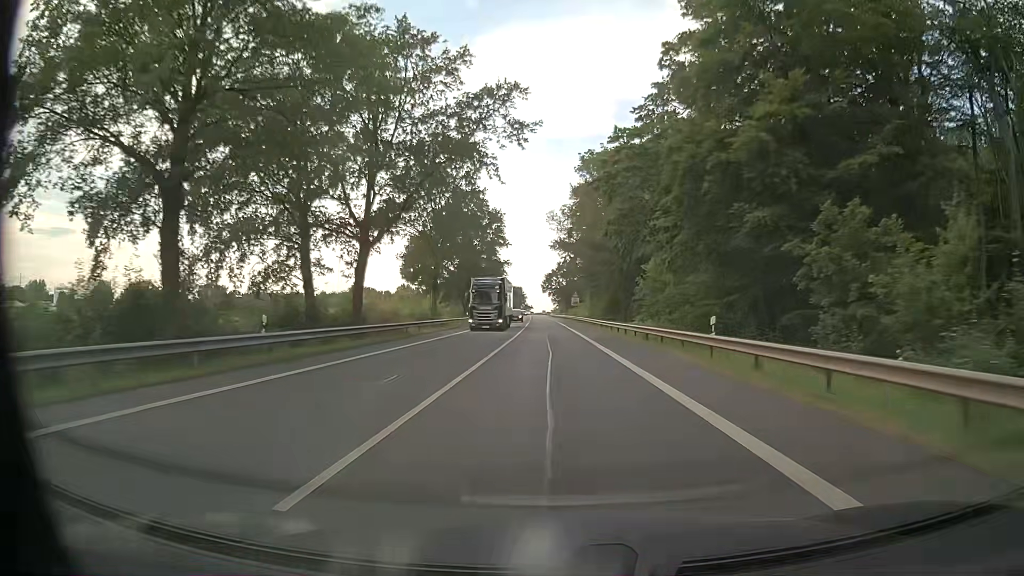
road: primary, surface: asphalt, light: Day
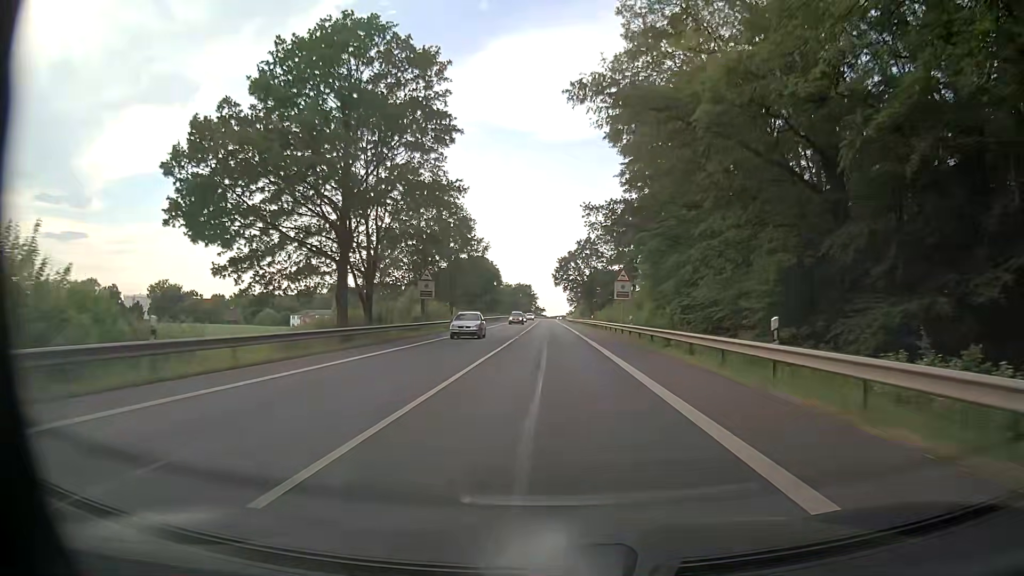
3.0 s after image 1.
(-0.3, +58.0) m; -1°
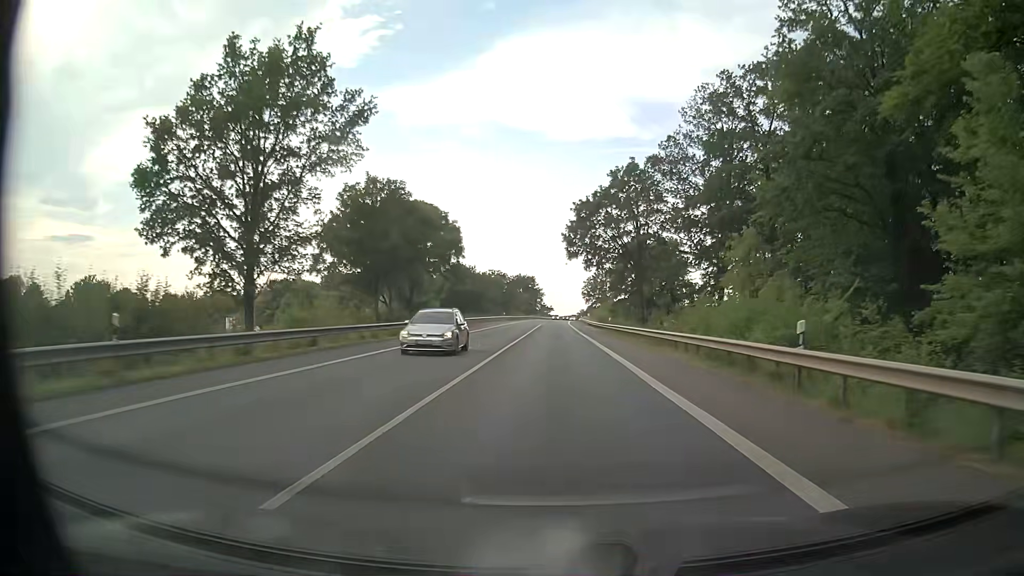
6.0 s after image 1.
(-0.5, +58.0) m; -1°
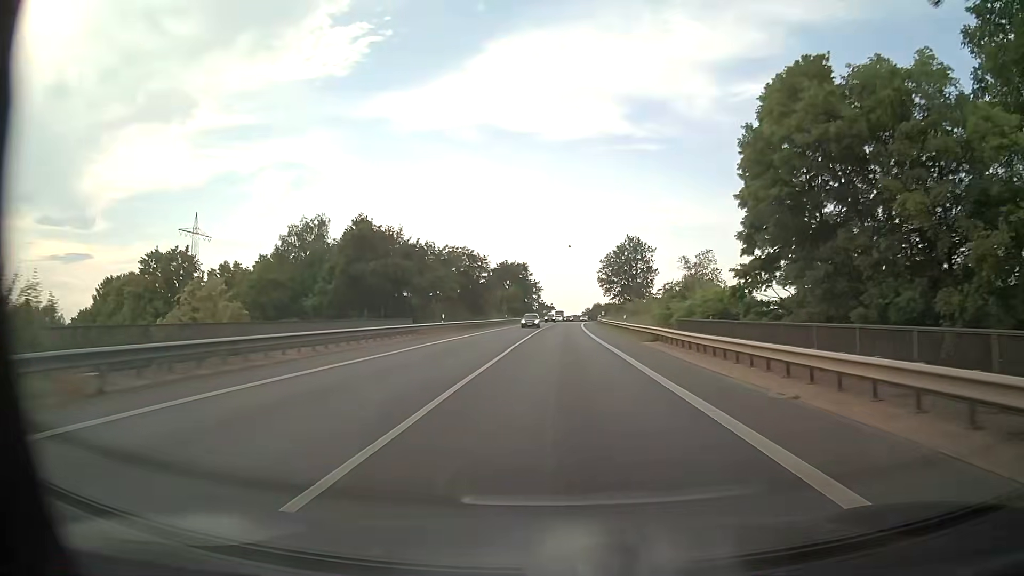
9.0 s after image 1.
(+0.1, +58.0) m; 0°
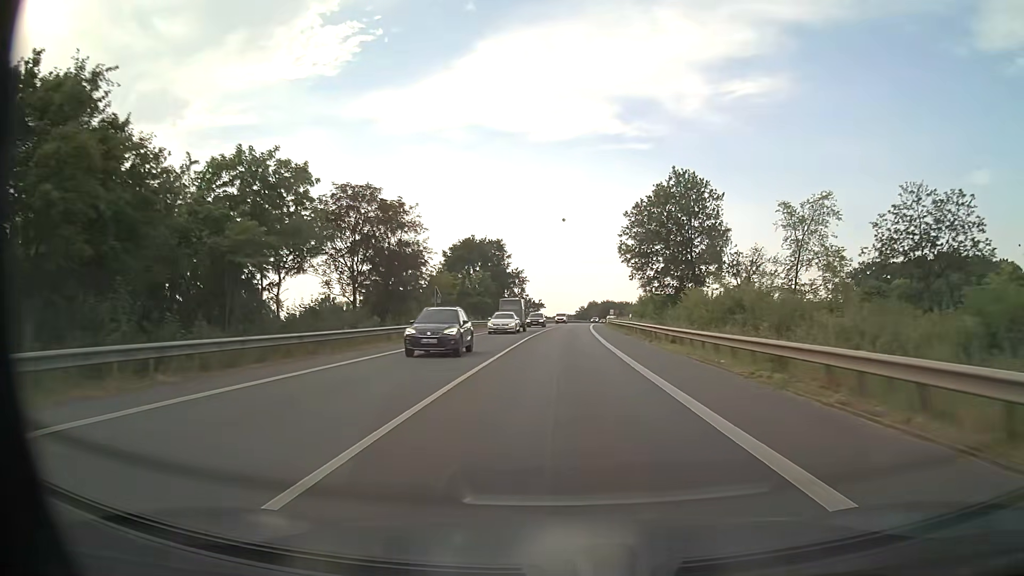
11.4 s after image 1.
(+0.1, +46.4) m; +1°
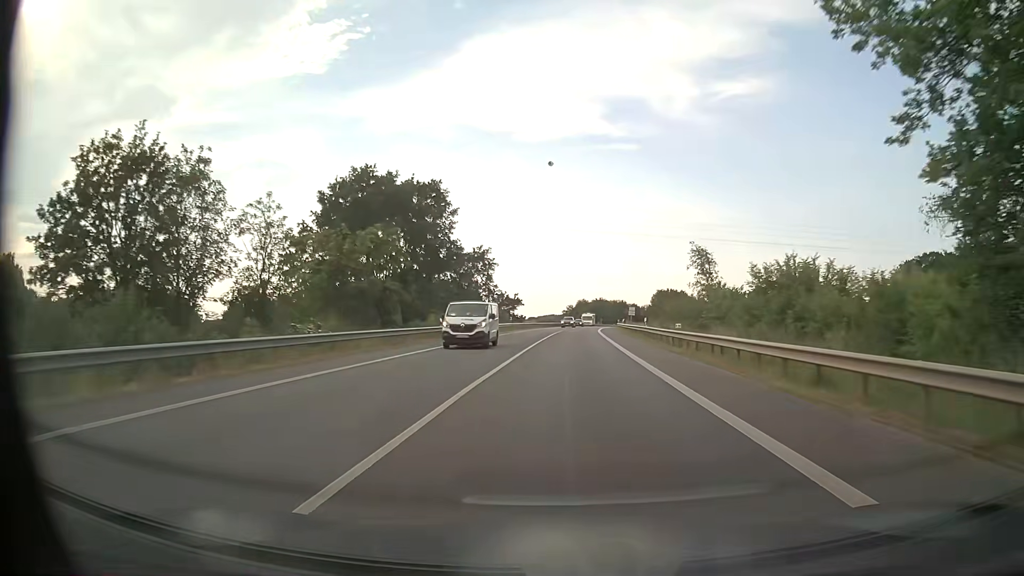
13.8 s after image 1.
(+0.4, +46.5) m; +1°
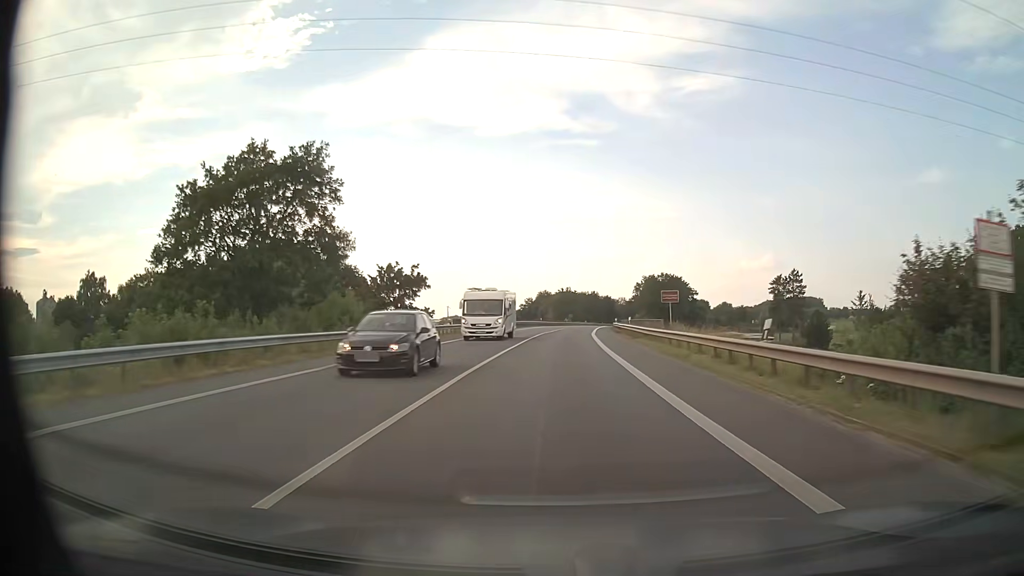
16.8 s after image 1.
(+1.8, +58.3) m; +3°
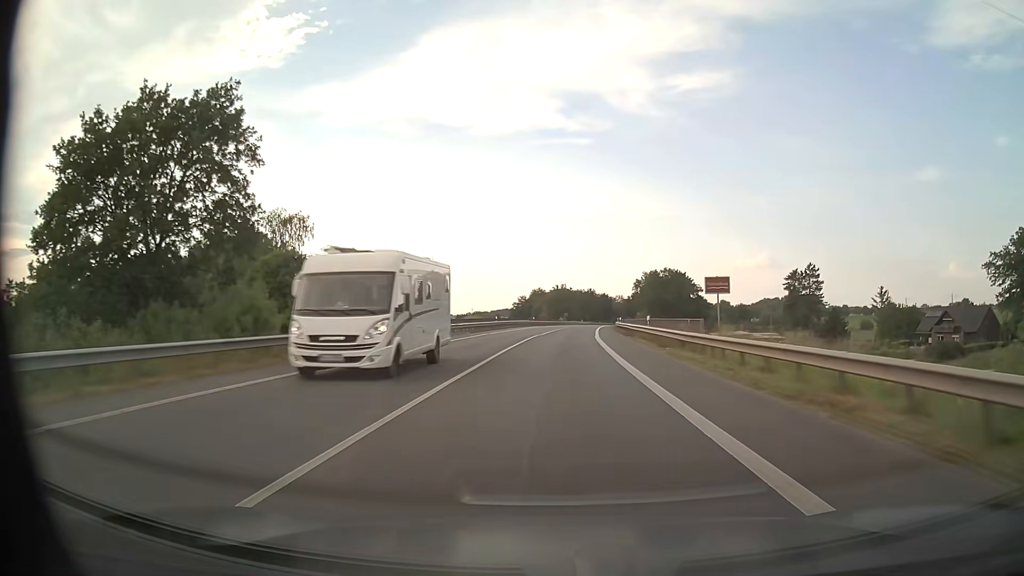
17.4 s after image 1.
(+0.1, +11.7) m; 0°
(0, +10) (0, +20) (0, +30) (+1, +40) (+1, +50) (+1, +60) (+2, +70) (+3, +80) (+4, +90) (+5, +100) m
